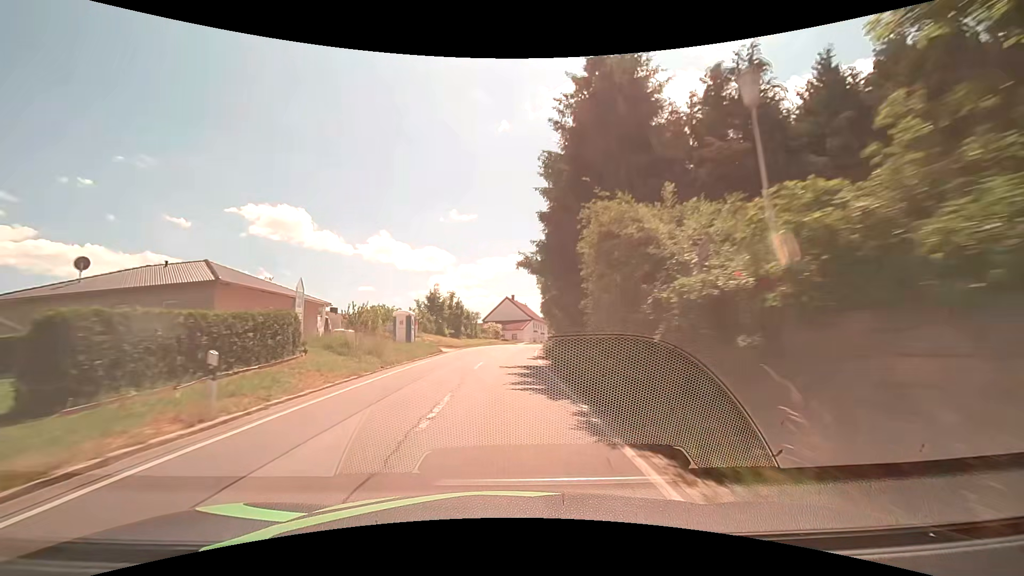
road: secondary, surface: asphalt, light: Day
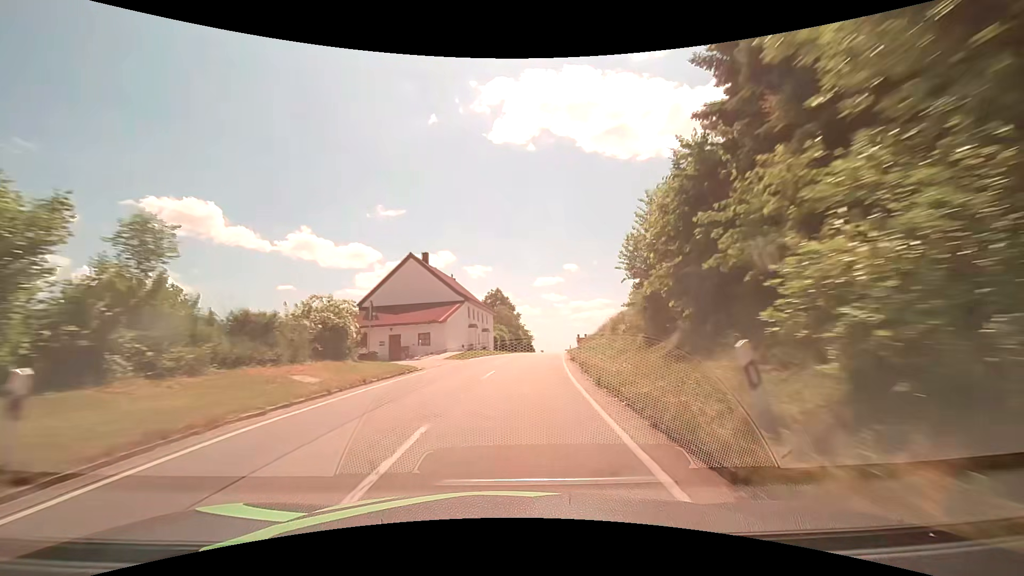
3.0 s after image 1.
(+2.5, +51.0) m; +9°
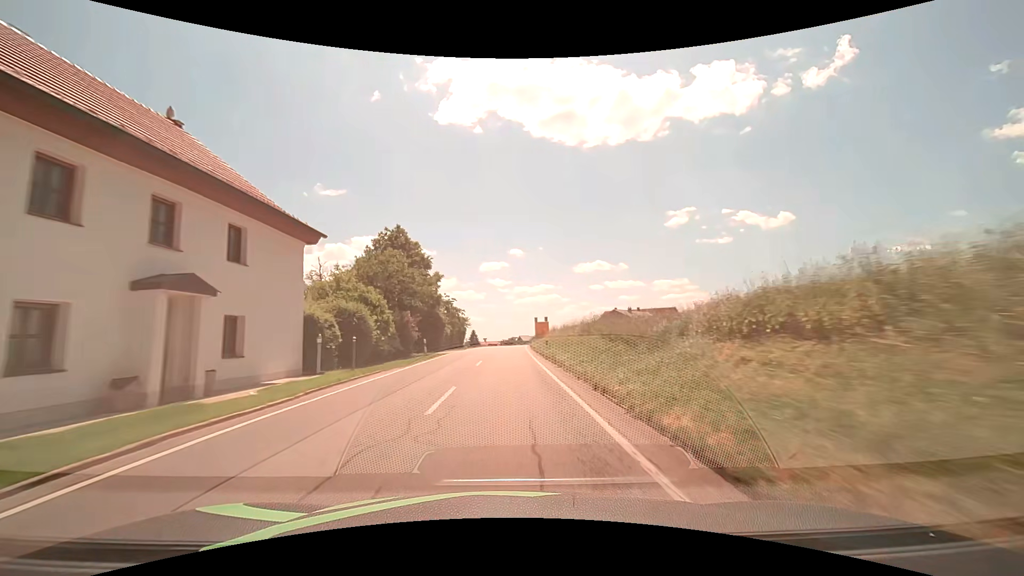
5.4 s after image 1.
(+3.0, +41.8) m; +7°
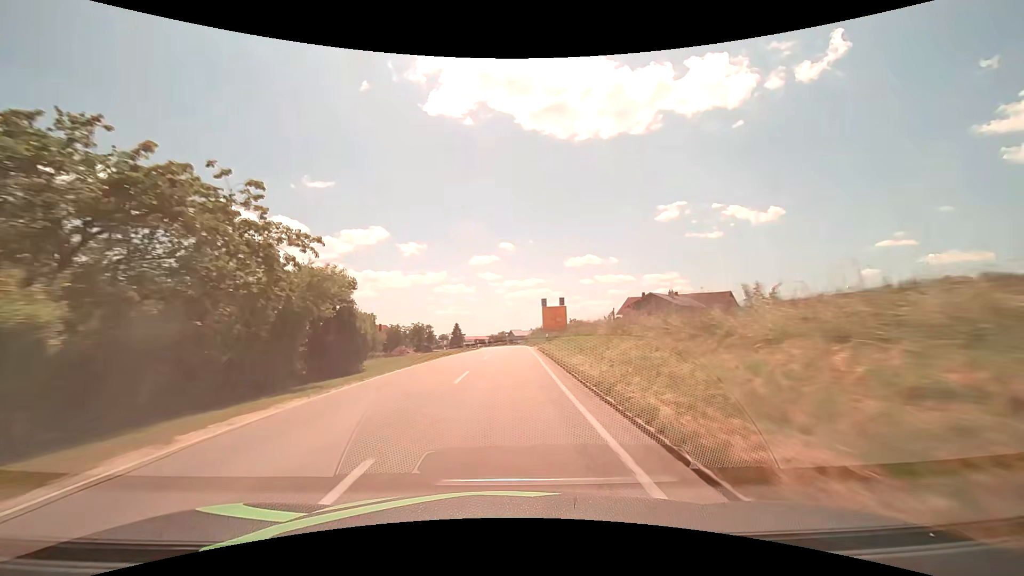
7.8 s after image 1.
(+0.3, +42.7) m; +1°
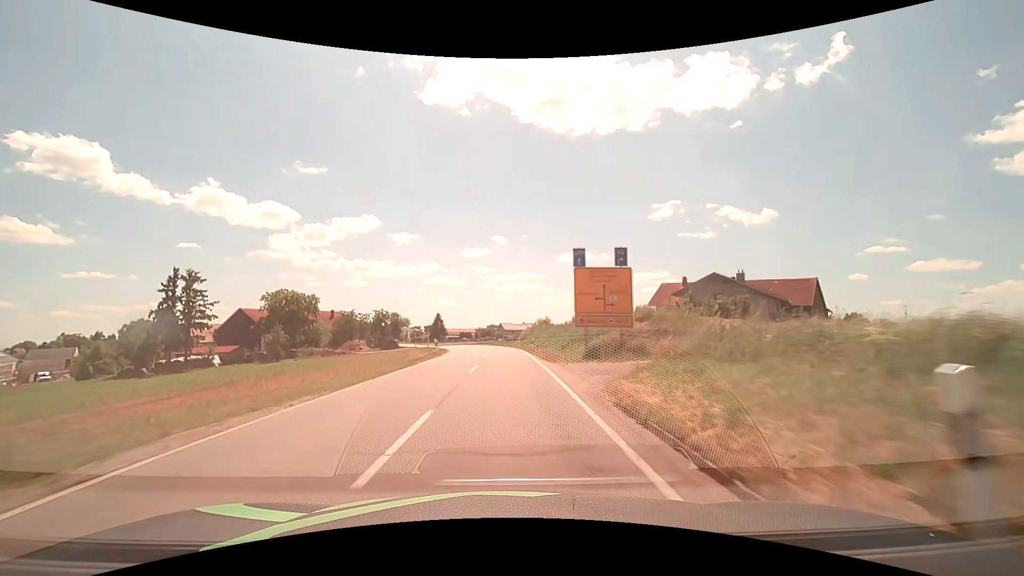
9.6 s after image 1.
(+0.3, +32.2) m; +1°
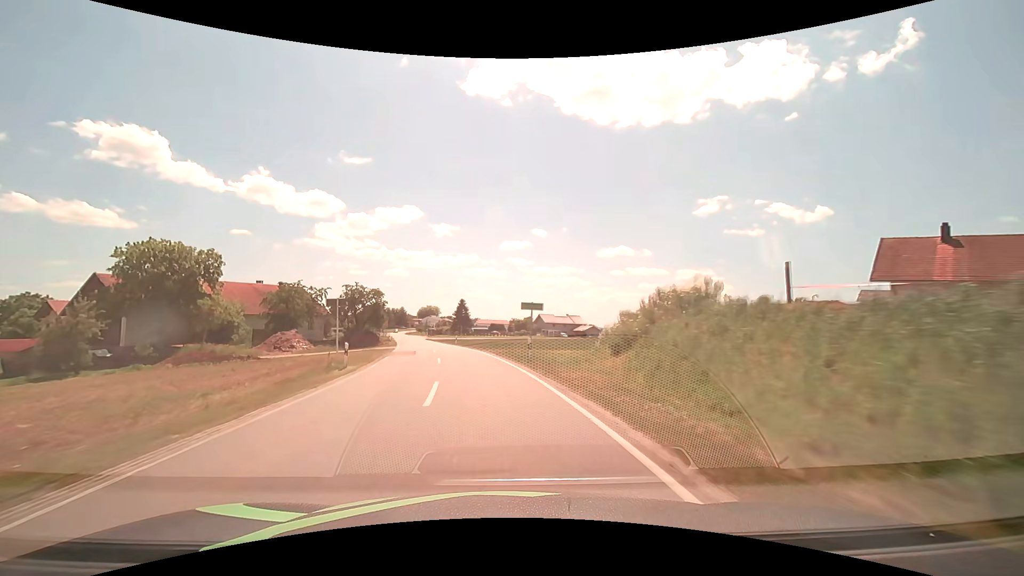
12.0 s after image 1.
(-0.8, +43.0) m; -4°
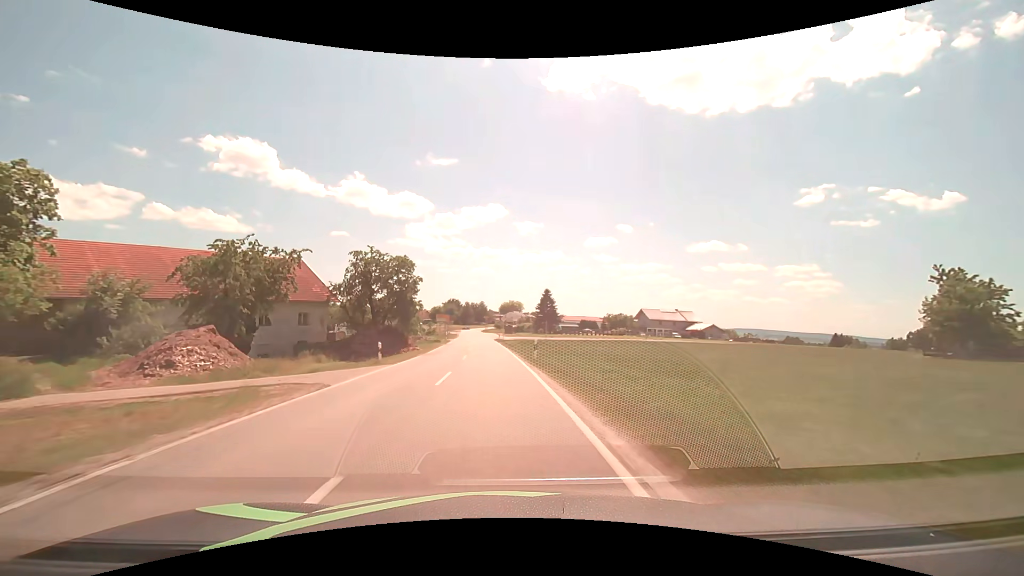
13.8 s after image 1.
(-2.9, +32.1) m; -9°
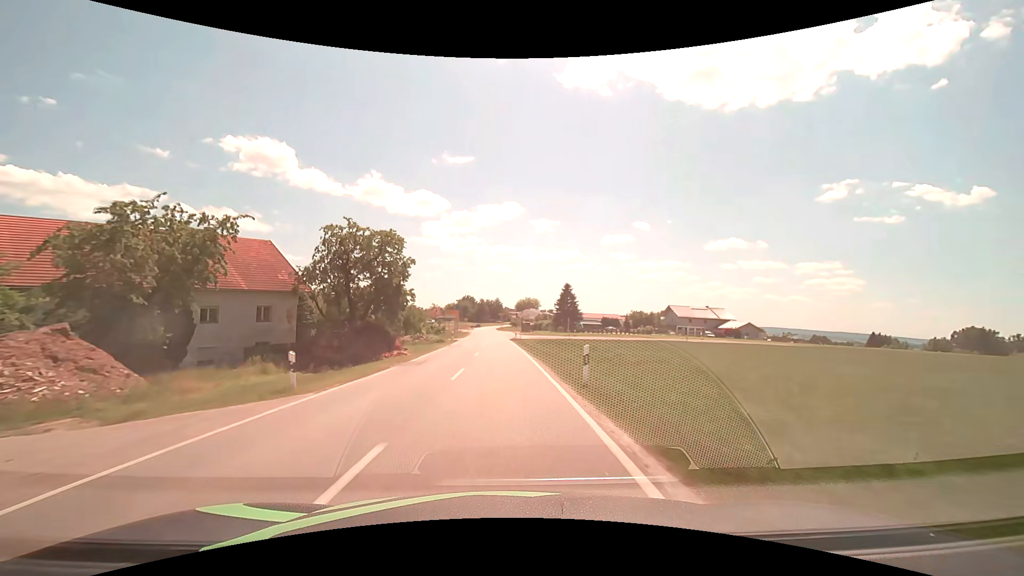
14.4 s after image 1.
(-0.2, +10.7) m; -2°
(0, +10) (0, +20) (0, +30) (-1, +40) (-1, +50) (-1, +60) (-2, +70) (-2, +80) (-3, +90) (-3, +100) m
